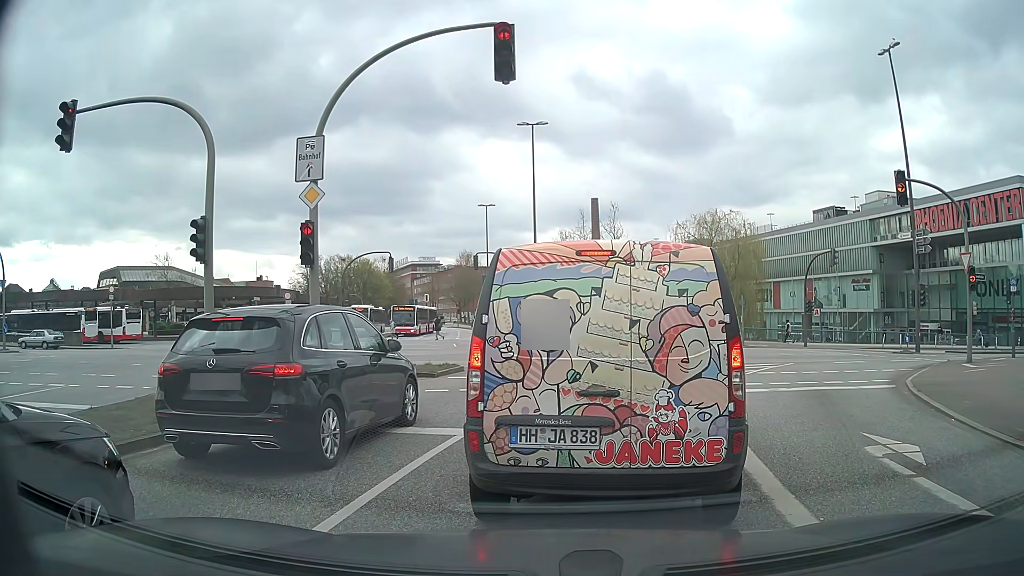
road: secondary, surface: asphalt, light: Day
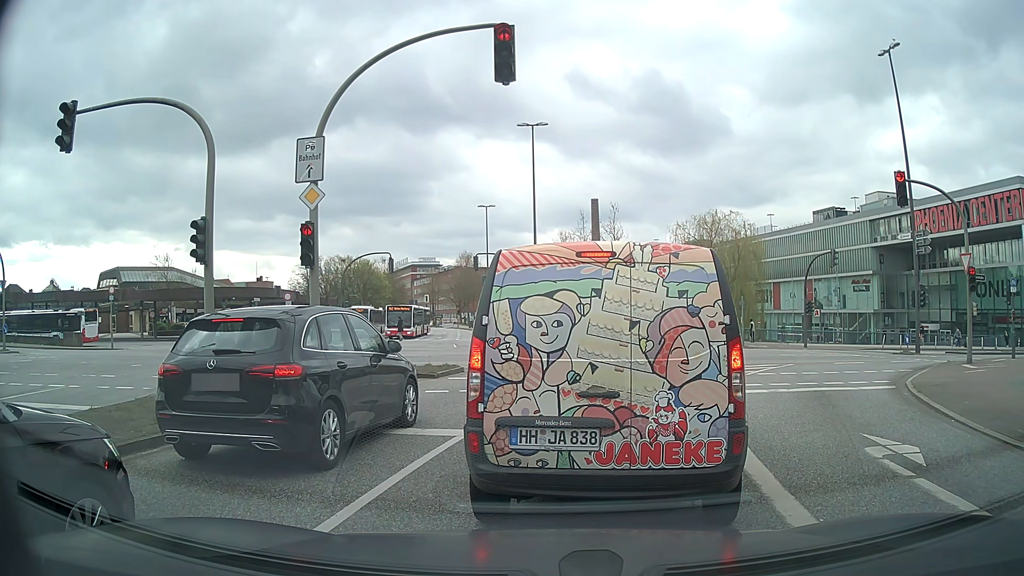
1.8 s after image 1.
(0.0, +0.1) m; 0°
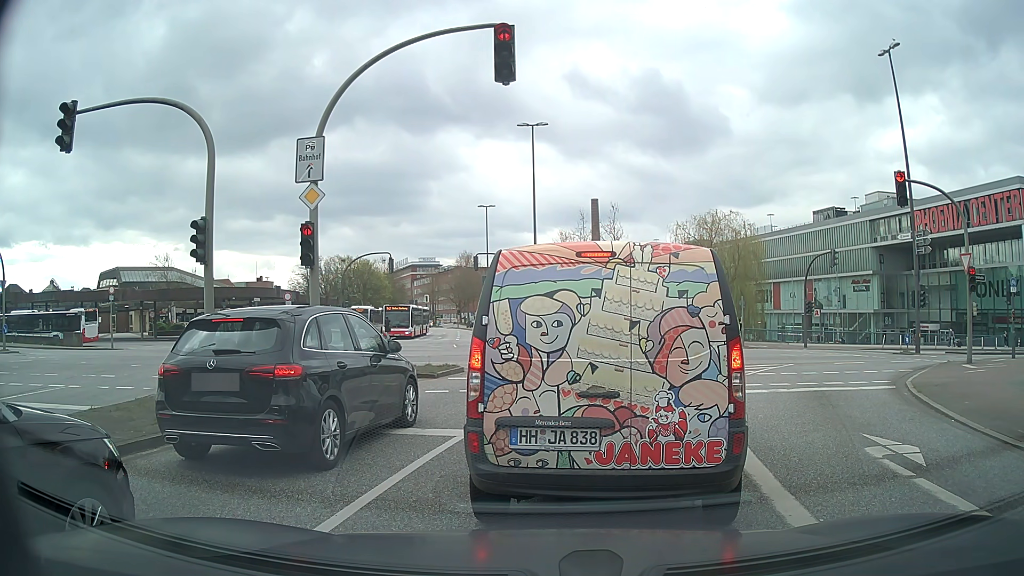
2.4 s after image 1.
(0.0, 0.0) m; 0°
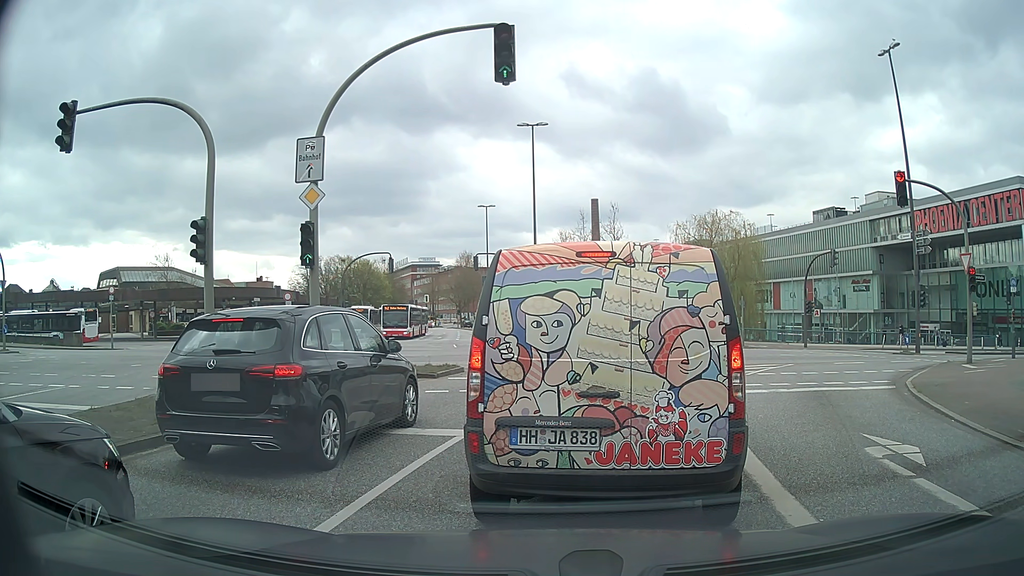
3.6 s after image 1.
(0.0, 0.0) m; 0°
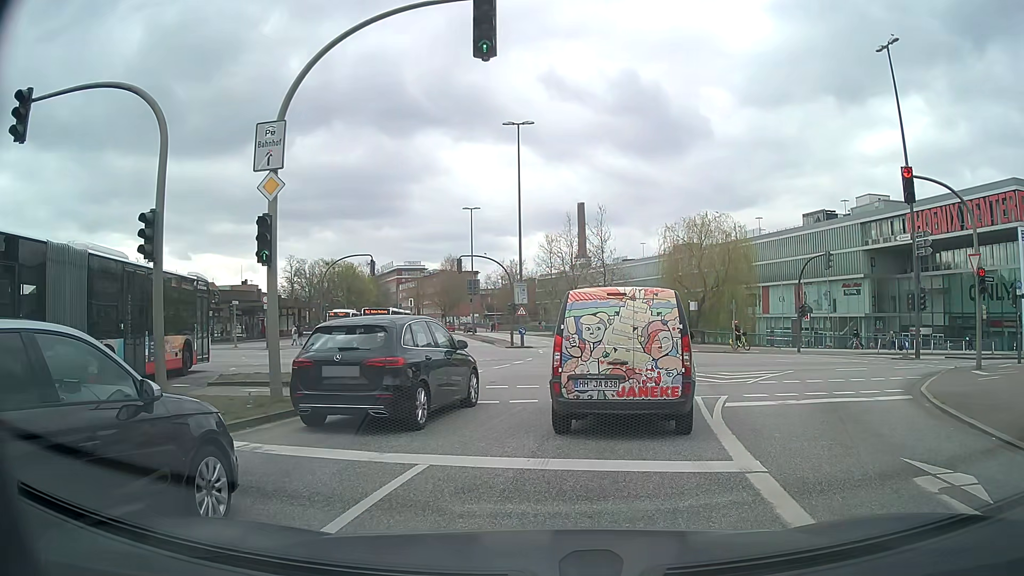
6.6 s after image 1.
(0.0, +1.6) m; +1°
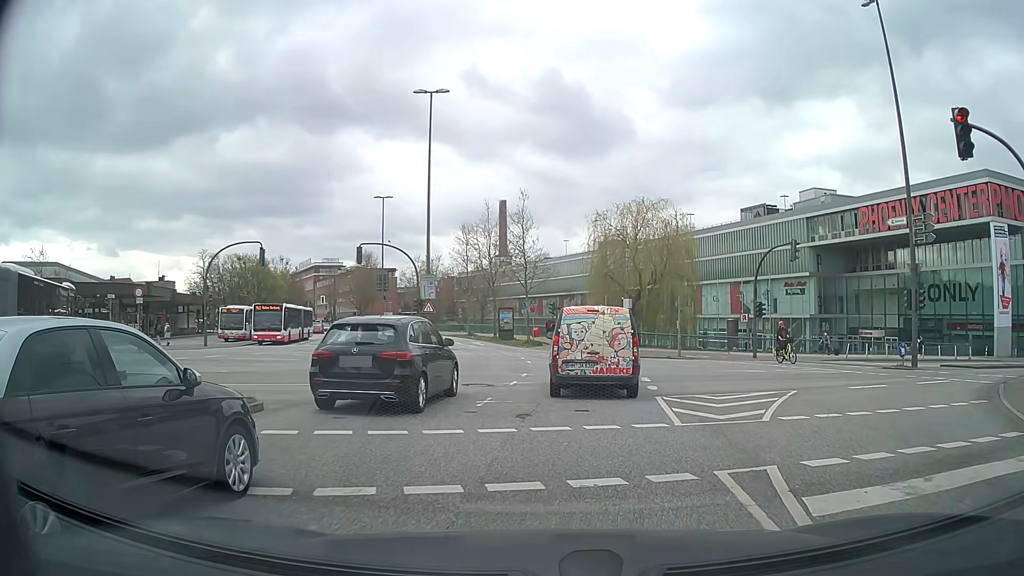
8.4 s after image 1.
(+0.4, +7.4) m; +6°
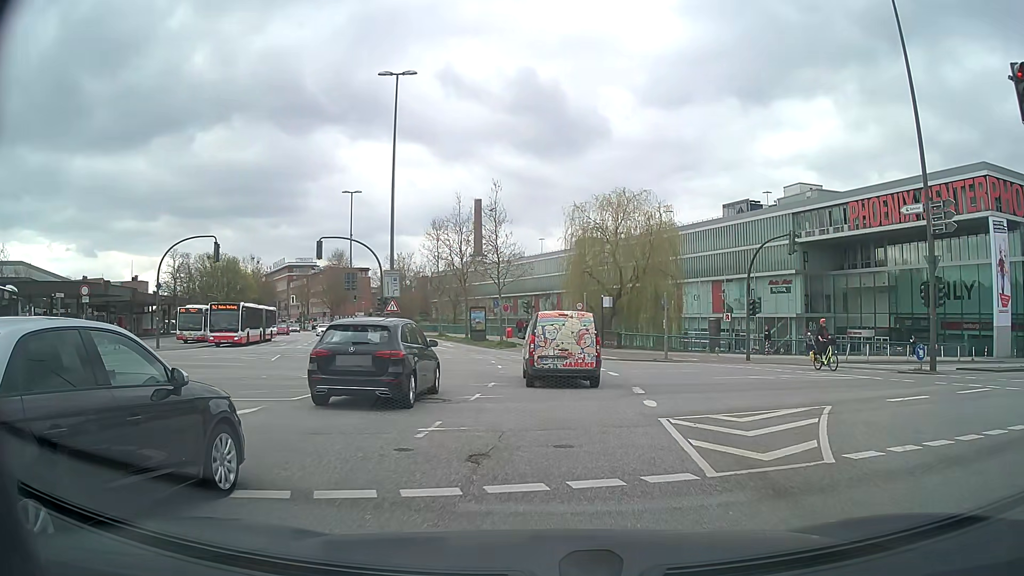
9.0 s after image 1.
(+0.1, +3.4) m; +2°
